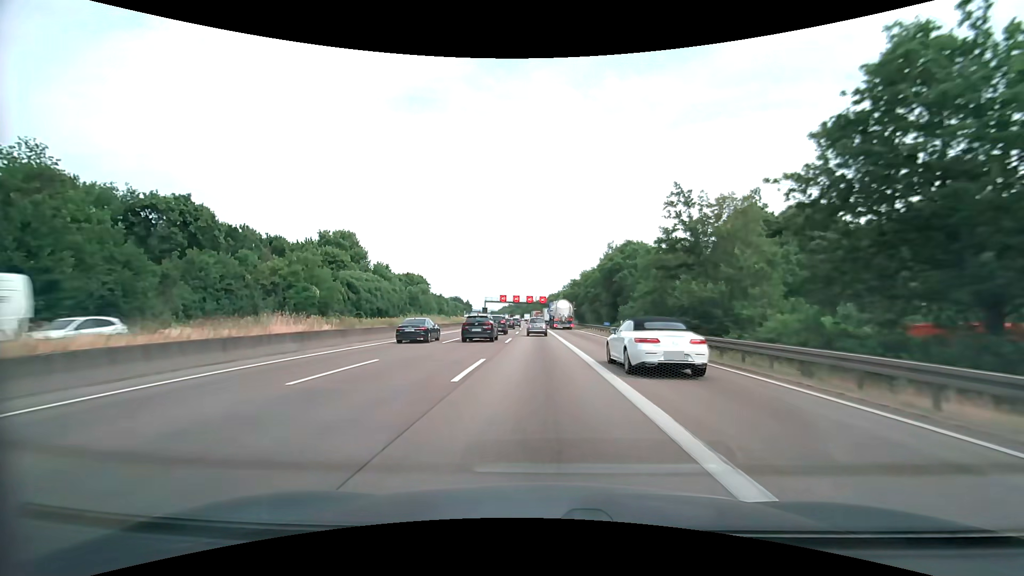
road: motorway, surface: asphalt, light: Day
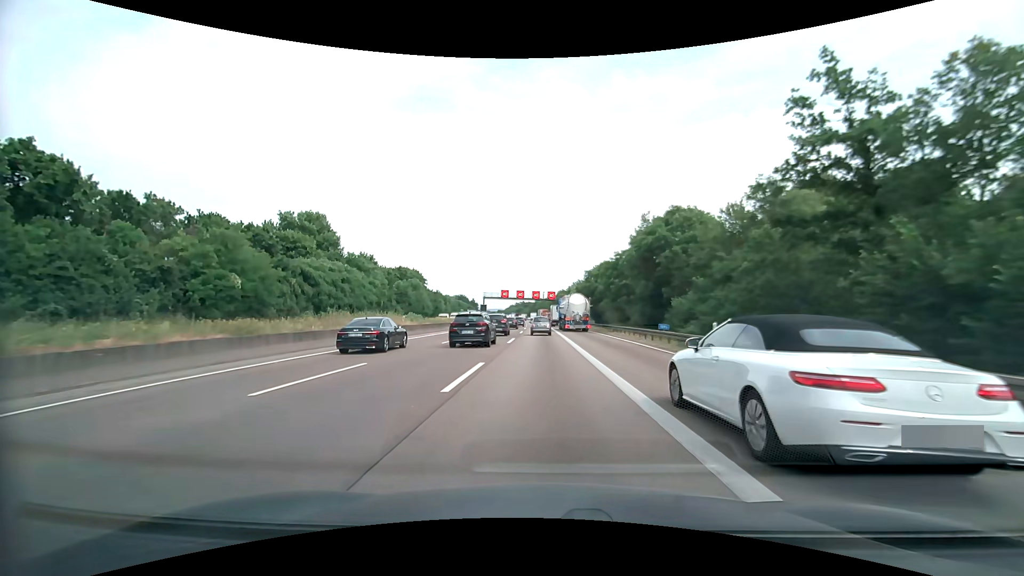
(-0.1, +19.4) m; 0°
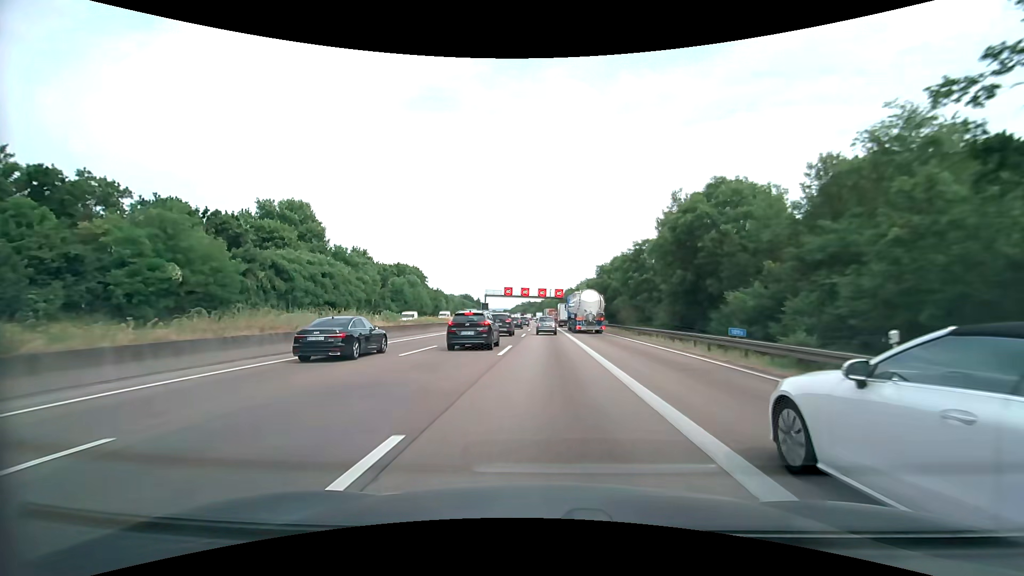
(-0.1, +9.2) m; -1°
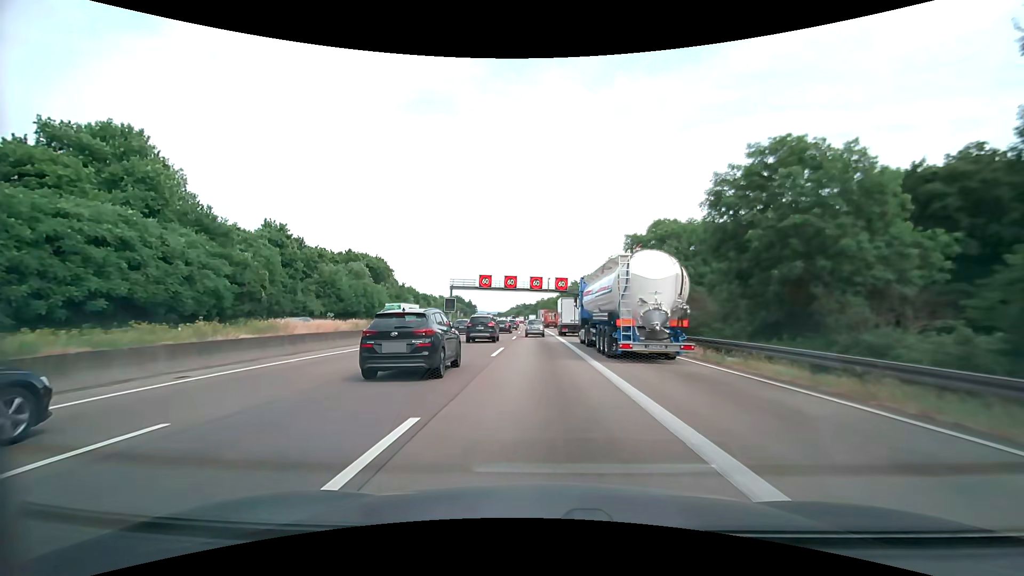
(+0.2, +34.7) m; 0°
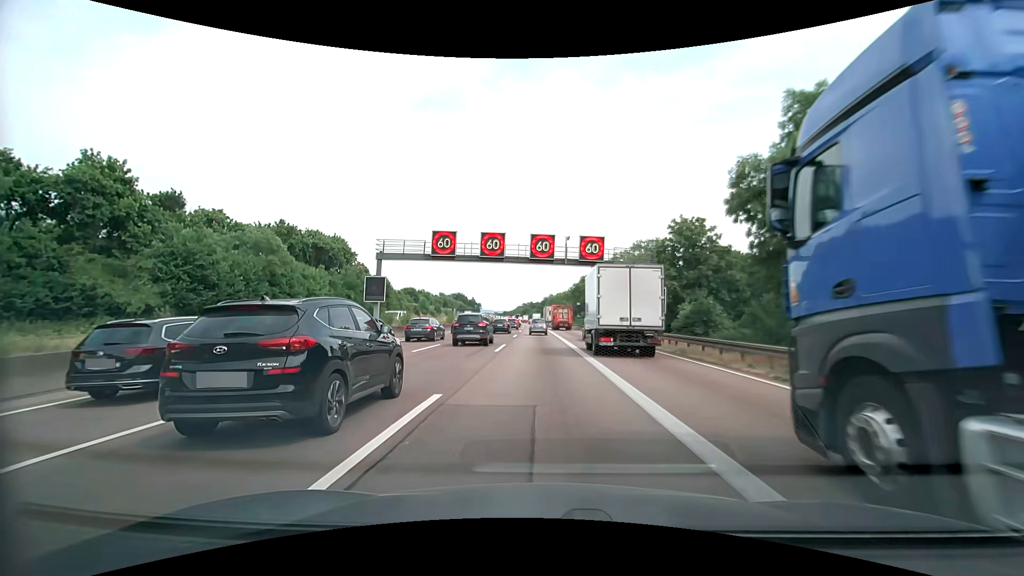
(-0.1, +33.8) m; -1°
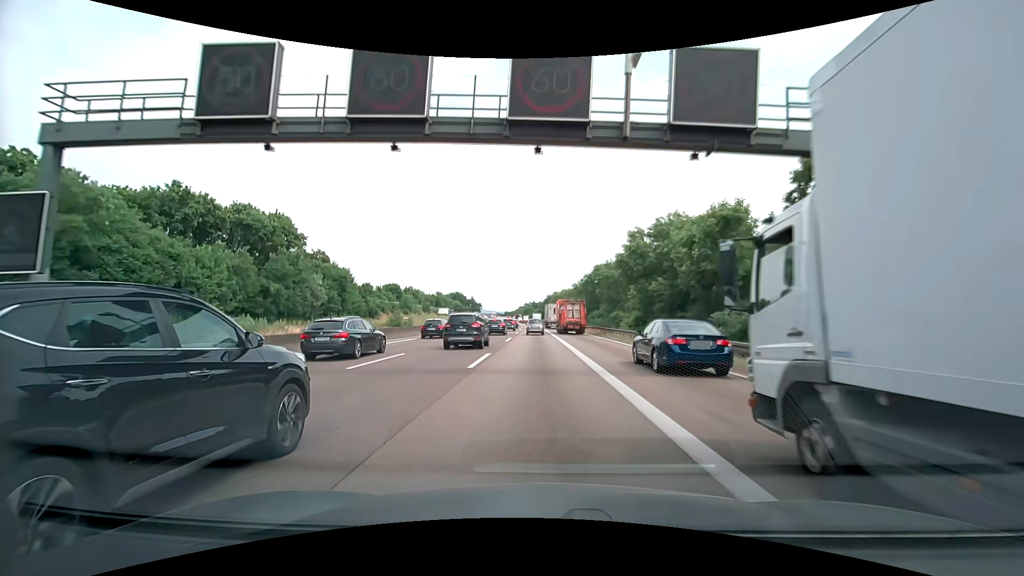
(0.0, +25.0) m; 0°
